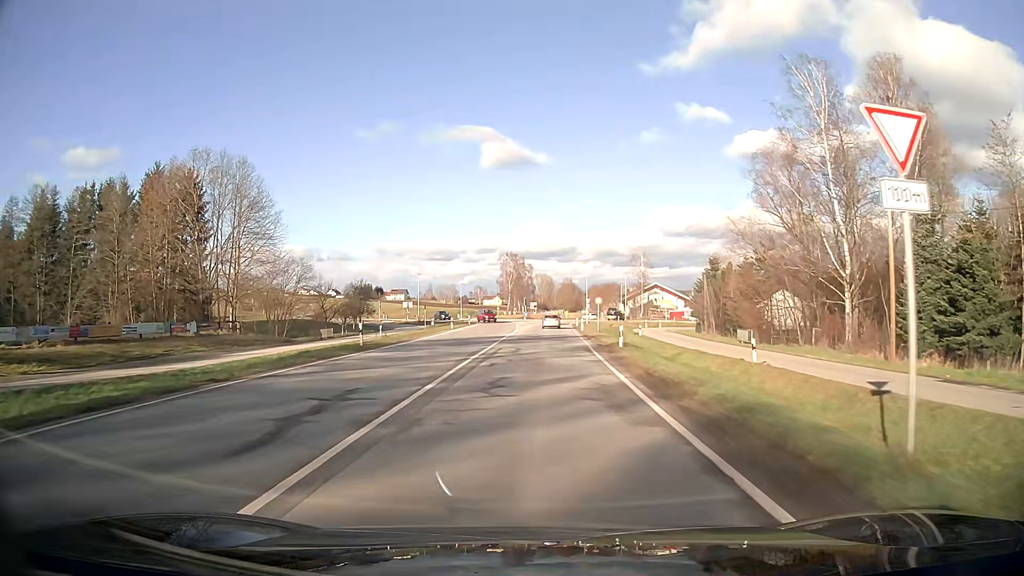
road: secondary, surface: asphalt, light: Day
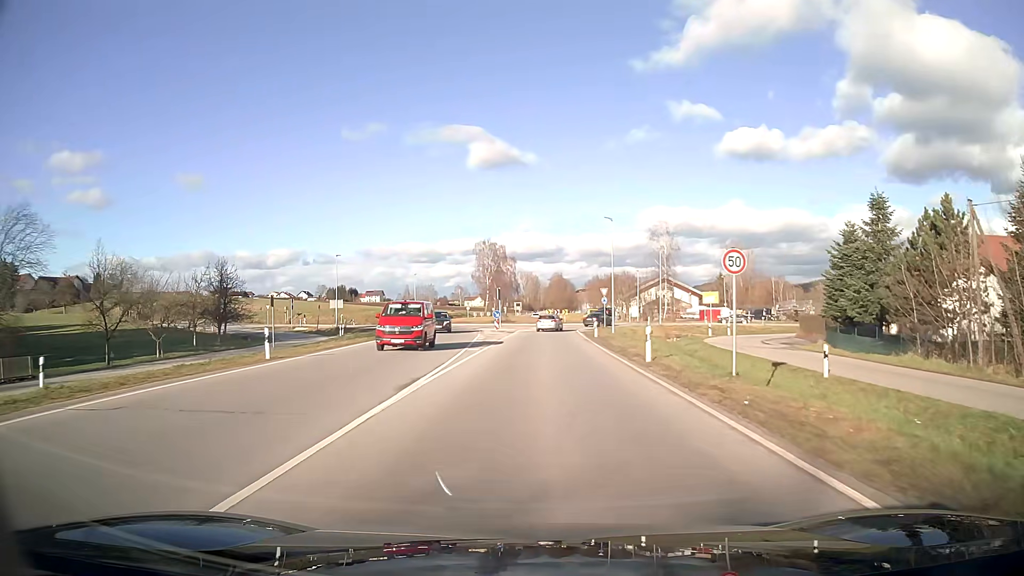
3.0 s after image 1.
(+0.6, +41.3) m; +1°
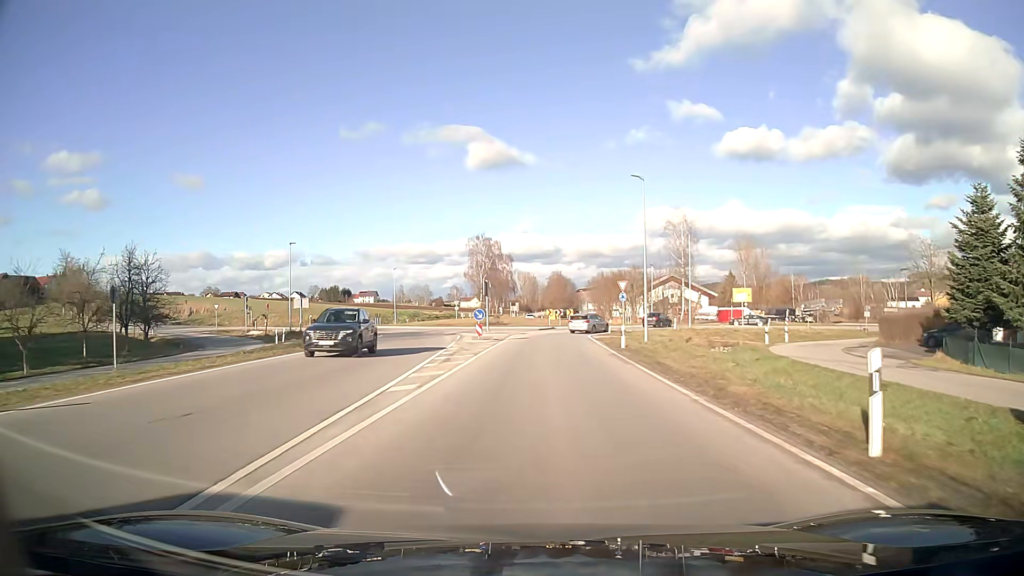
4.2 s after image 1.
(0.0, +14.2) m; 0°
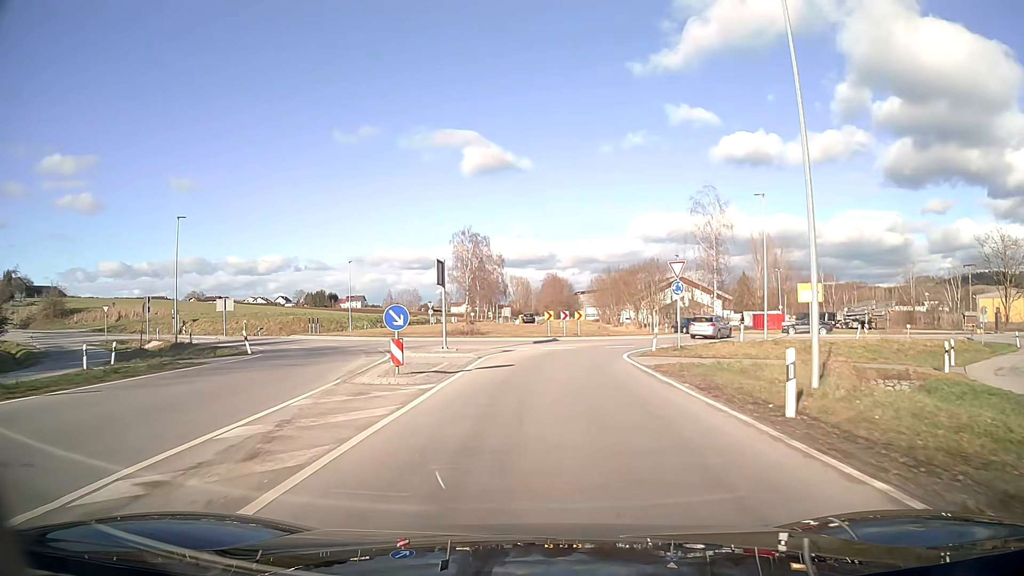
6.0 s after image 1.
(+0.1, +20.2) m; +1°
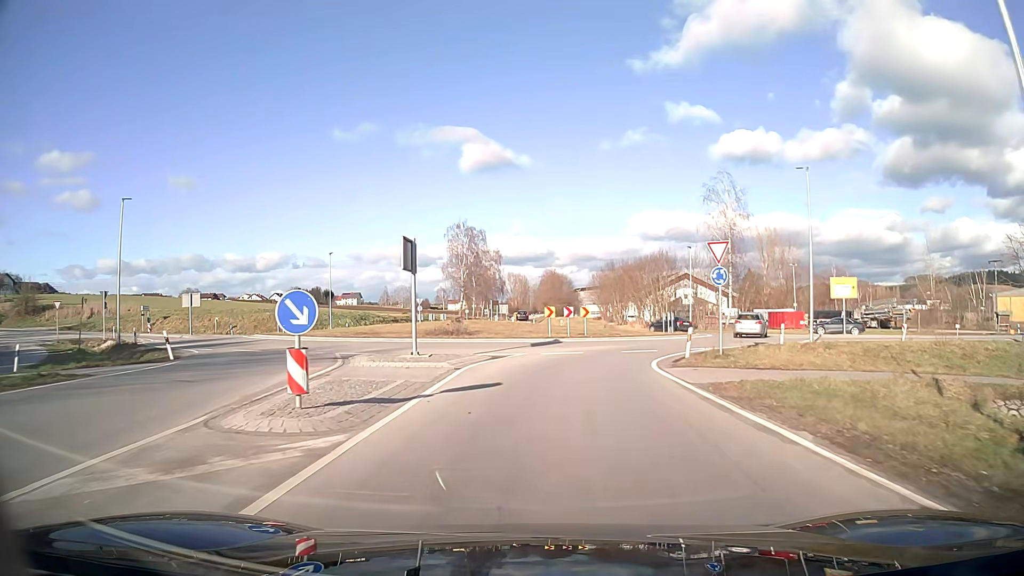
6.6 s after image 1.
(0.0, +6.6) m; +1°
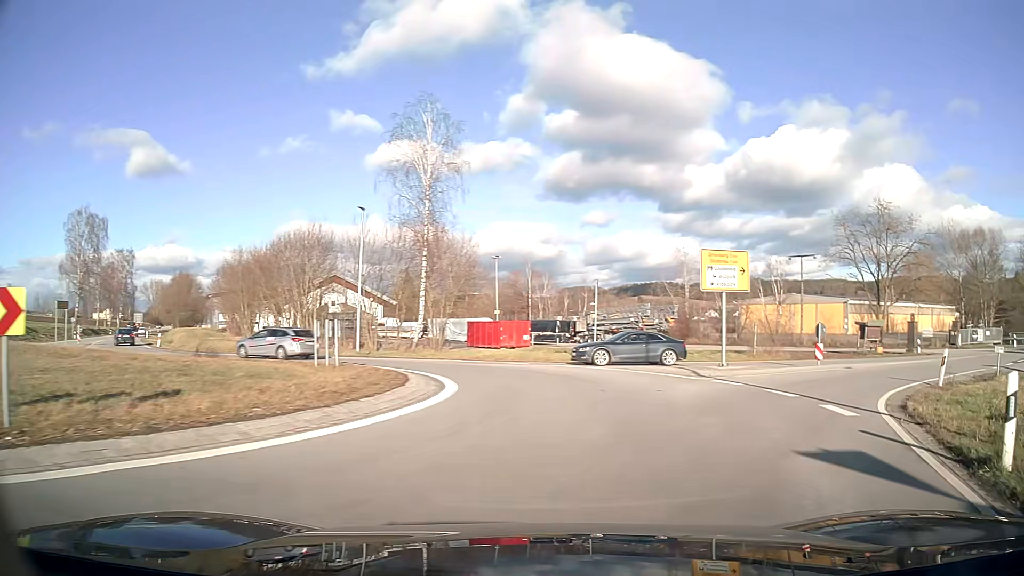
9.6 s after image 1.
(+4.9, +26.6) m; +31°
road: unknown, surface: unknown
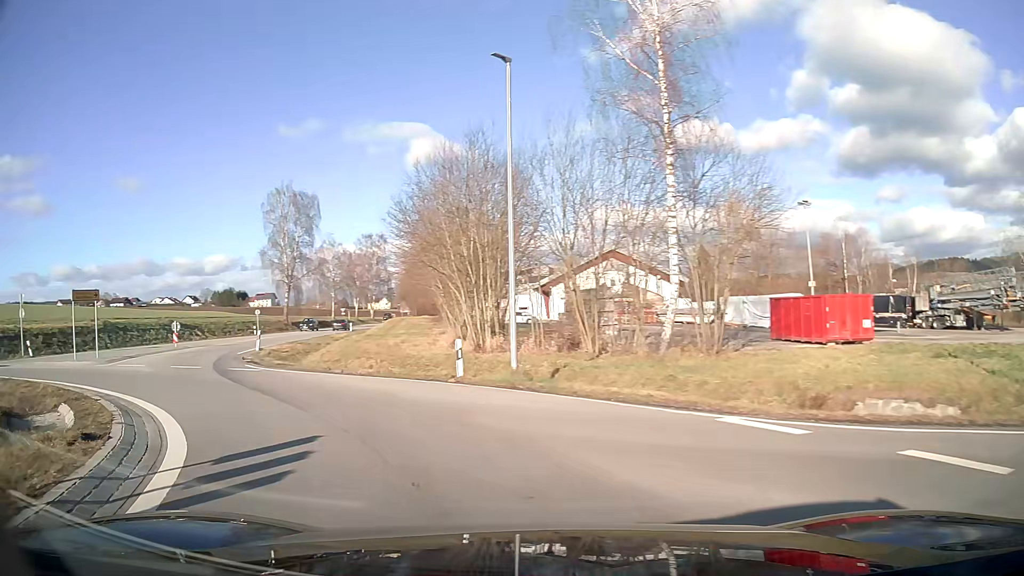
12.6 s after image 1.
(-2.6, +21.1) m; -32°
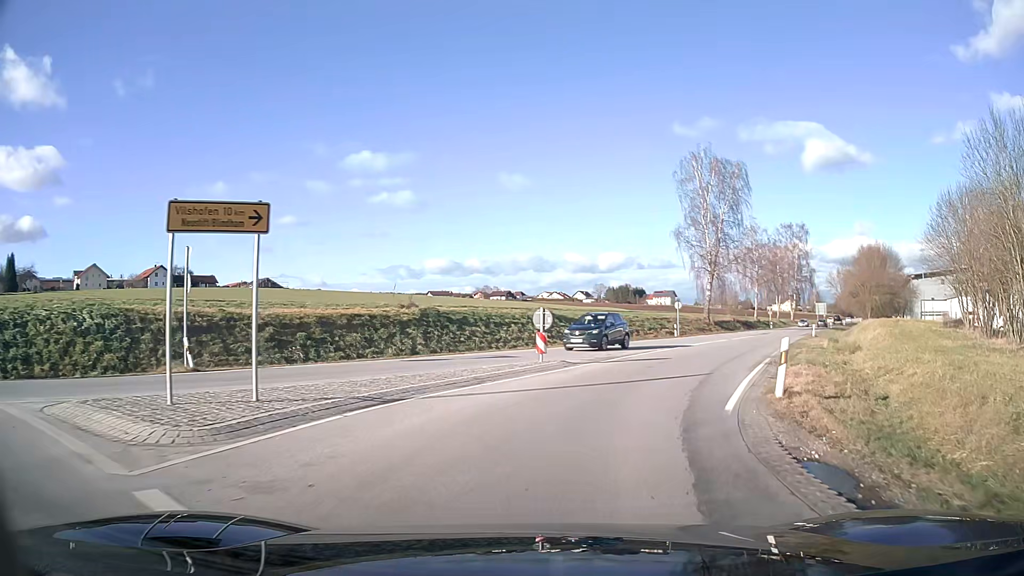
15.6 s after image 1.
(-8.6, +20.5) m; -26°
